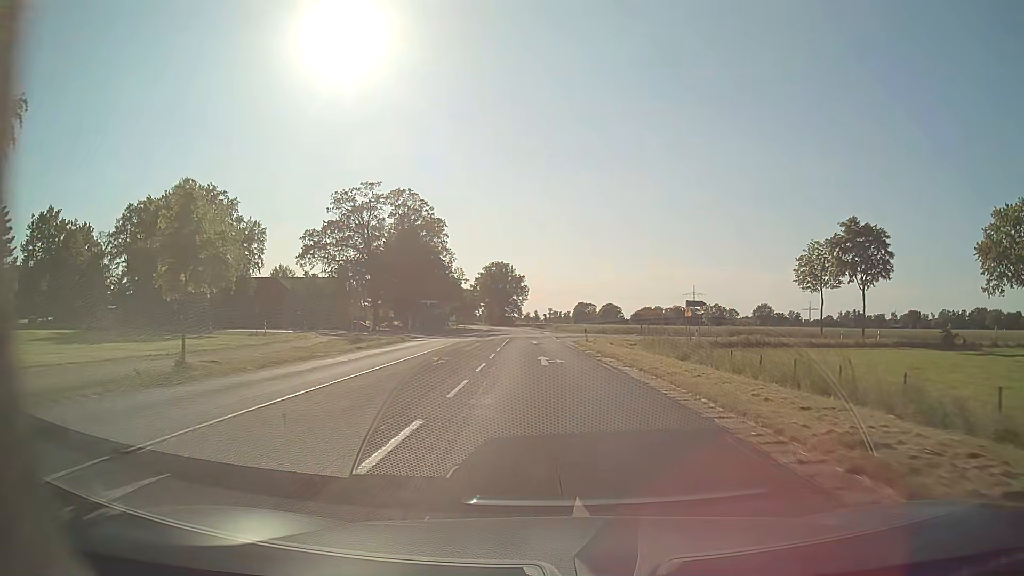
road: secondary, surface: asphalt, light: Day
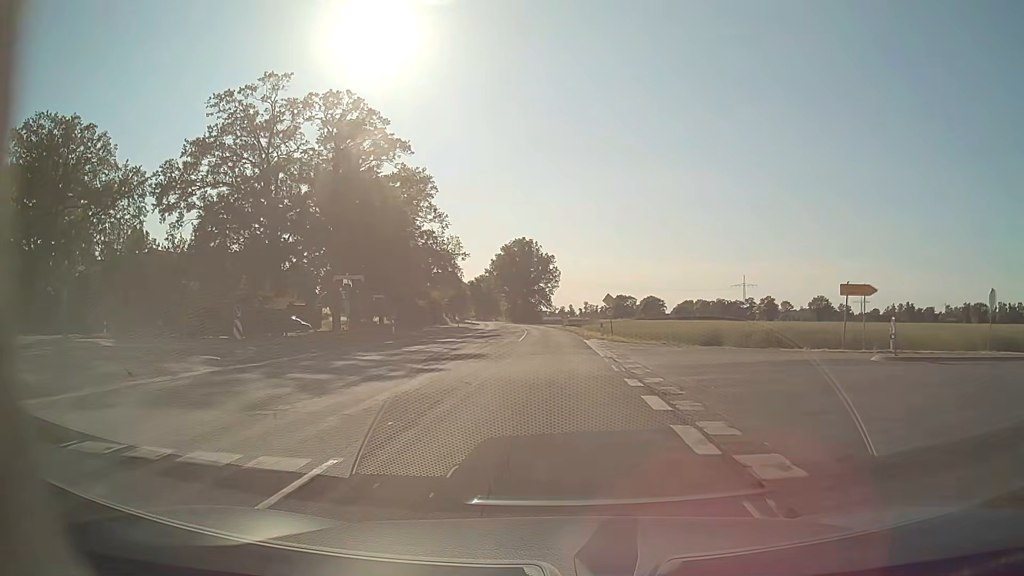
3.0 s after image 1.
(-1.1, +45.3) m; -3°
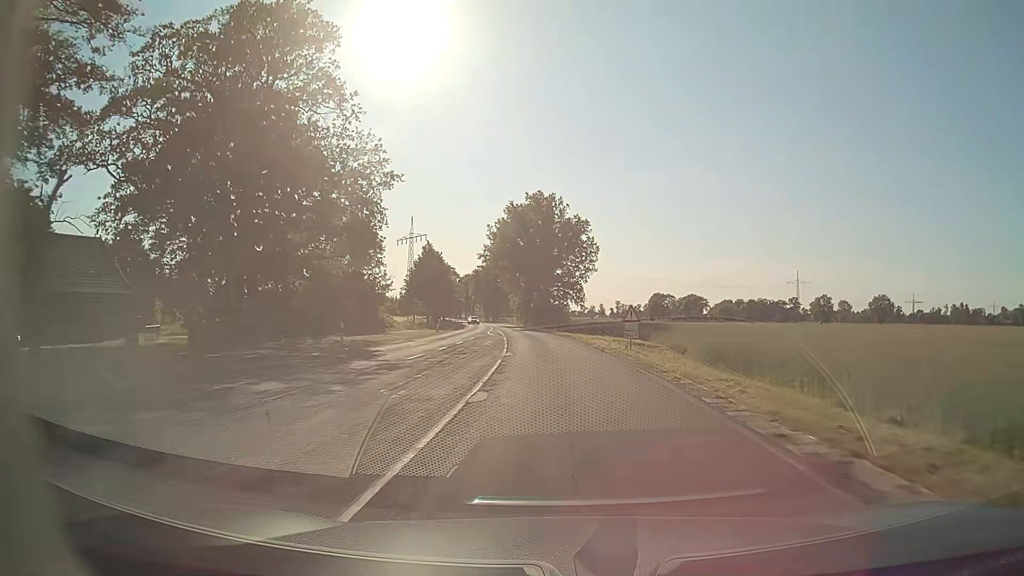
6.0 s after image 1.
(-0.9, +51.5) m; -2°
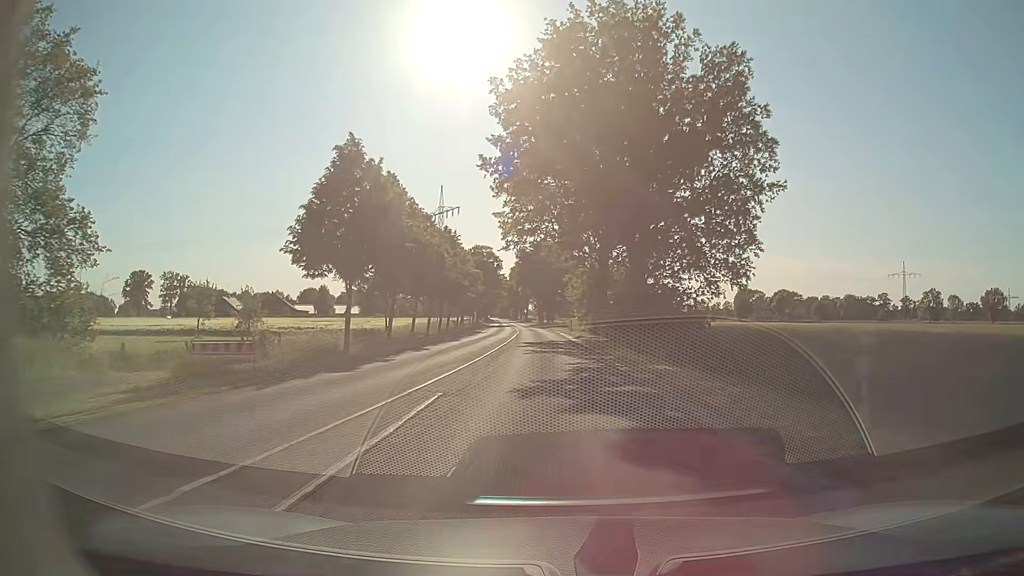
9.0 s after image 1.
(-2.3, +53.7) m; -6°
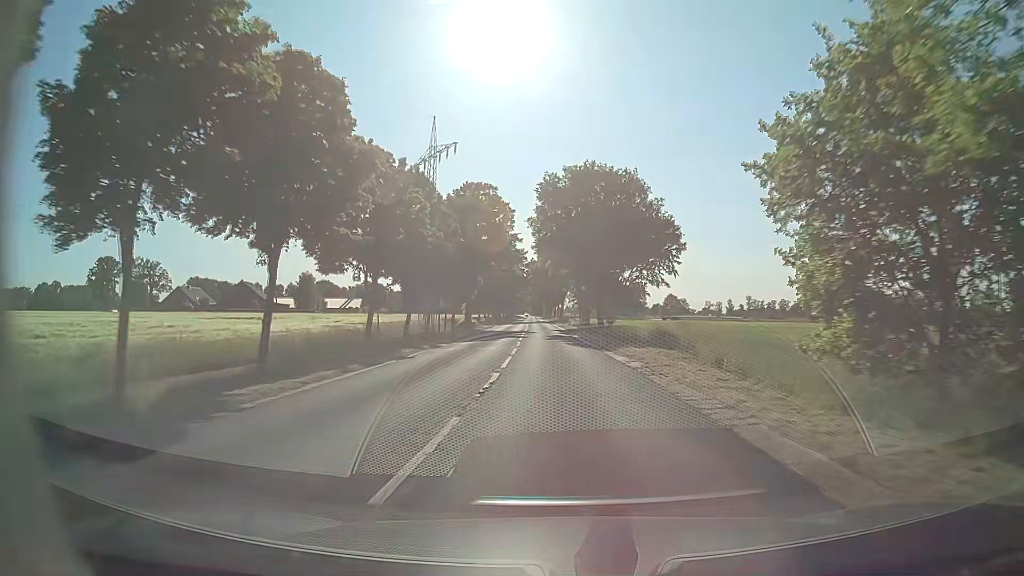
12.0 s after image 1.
(-1.7, +54.8) m; -3°
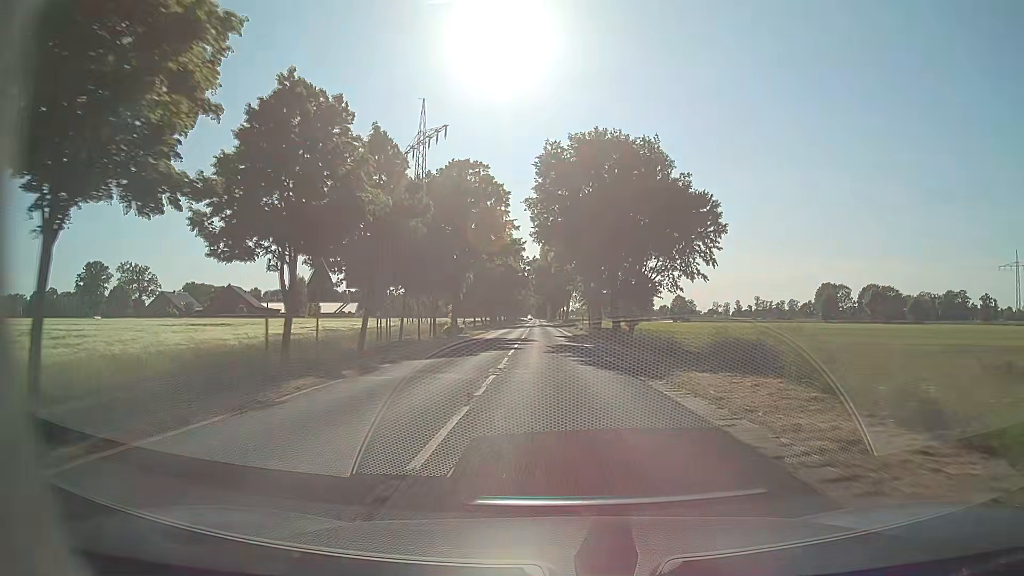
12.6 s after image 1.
(-0.1, +11.1) m; 0°
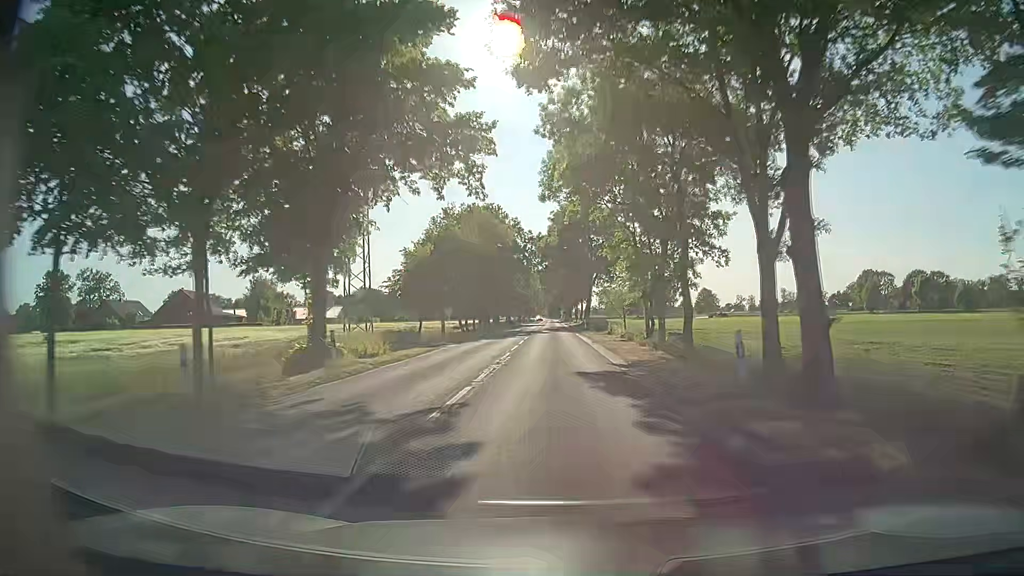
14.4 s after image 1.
(-0.3, +33.2) m; -1°
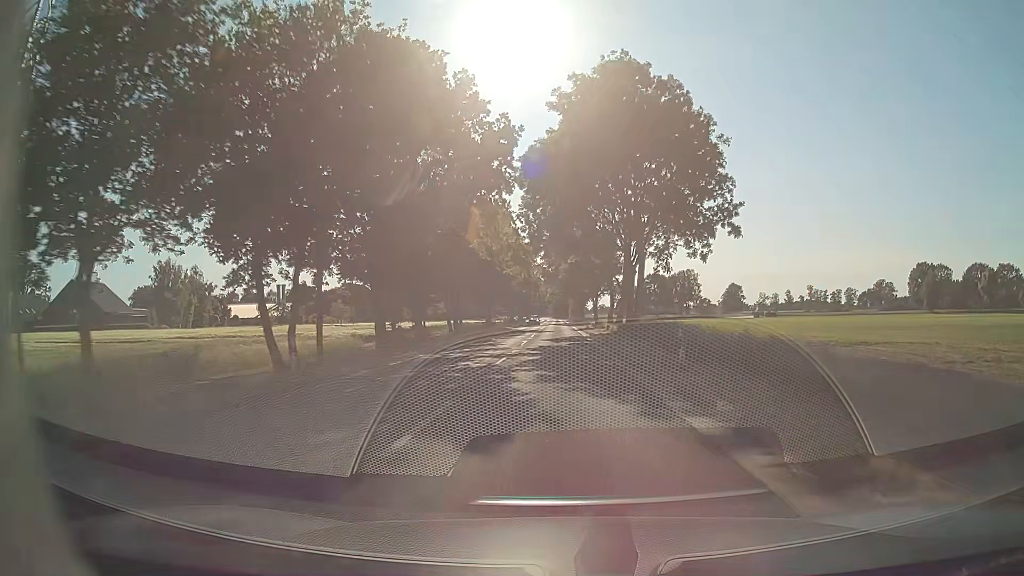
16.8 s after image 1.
(-0.2, +44.3) m; 0°
(0, +10) (0, +20) (0, +30) (0, +40) (0, +50) (0, +60) (0, +70) (-1, +80) (-1, +90) (-1, +100) m
